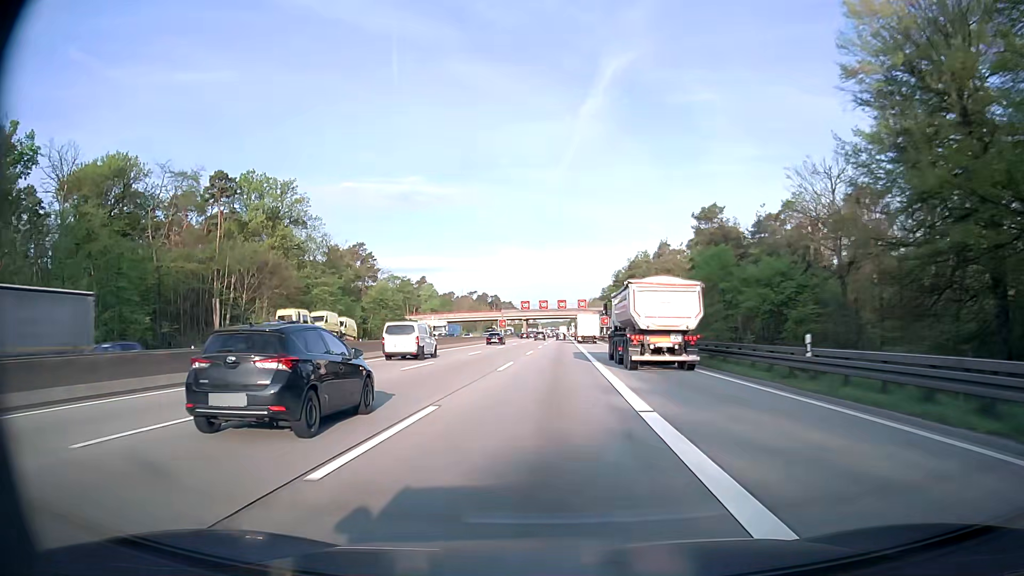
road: motorway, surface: asphalt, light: Day
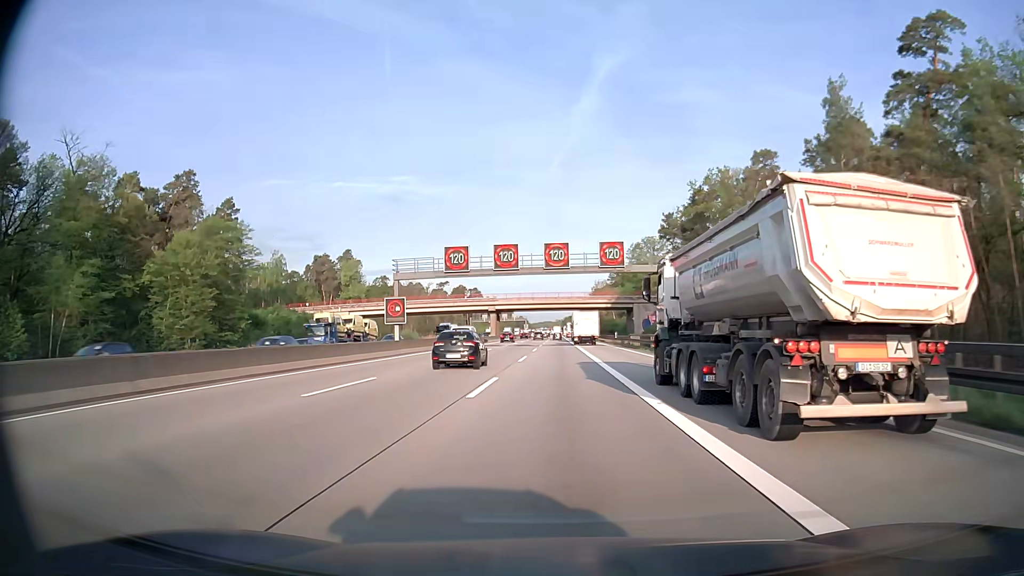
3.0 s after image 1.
(+0.8, +82.2) m; 0°
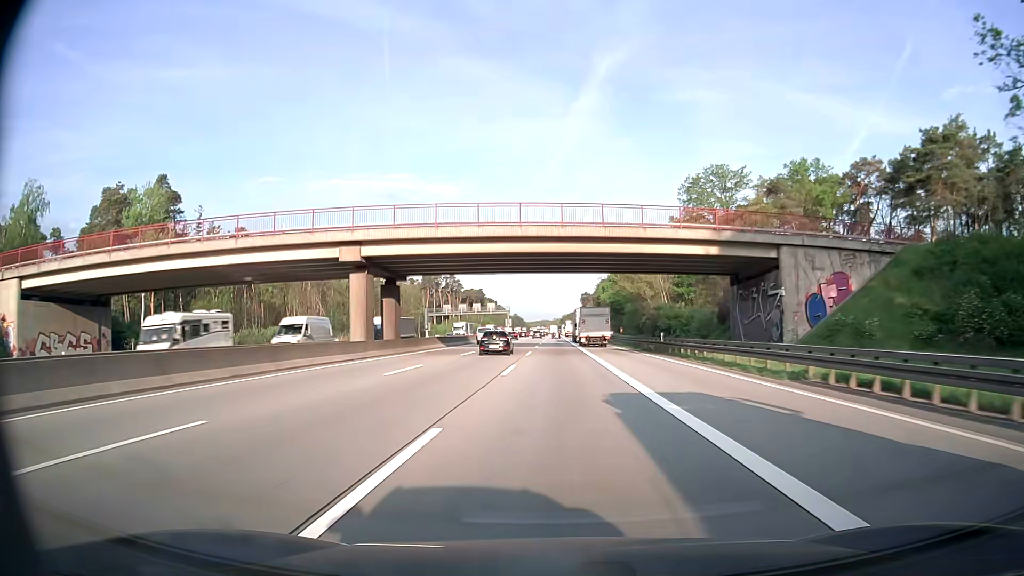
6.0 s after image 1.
(+0.5, +82.6) m; 0°
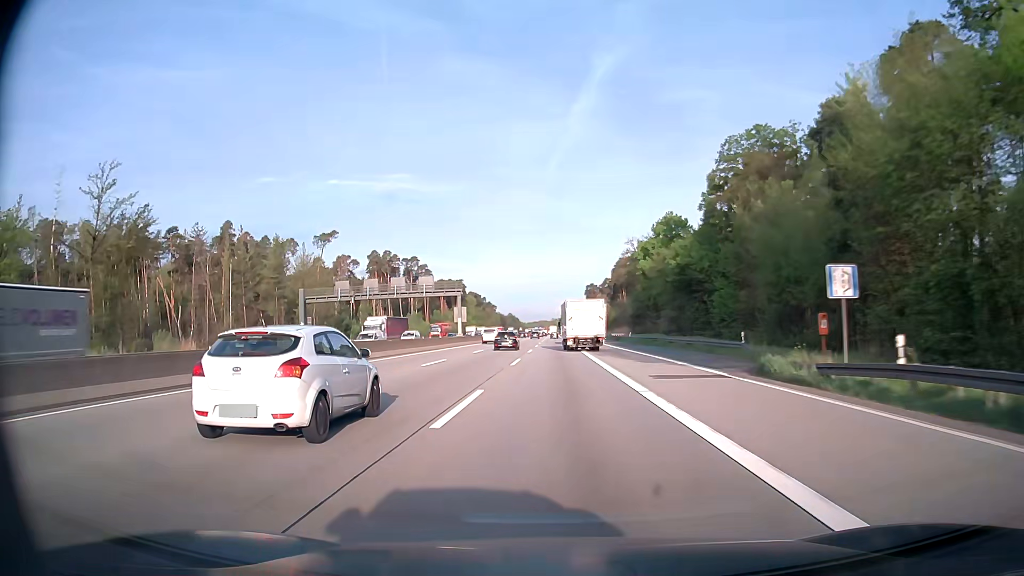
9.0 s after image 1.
(+0.1, +83.3) m; 0°
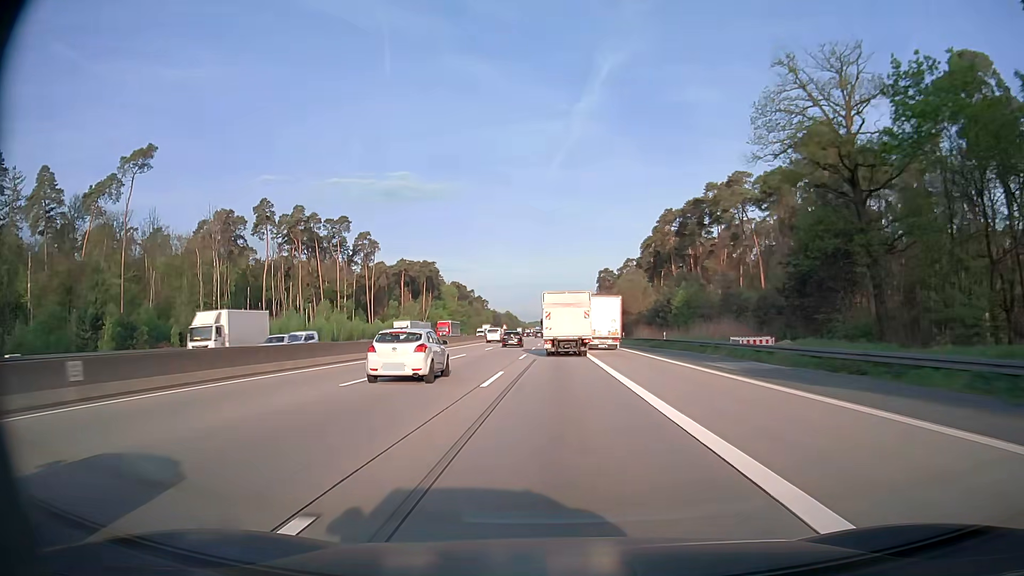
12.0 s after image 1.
(-0.1, +82.9) m; 0°
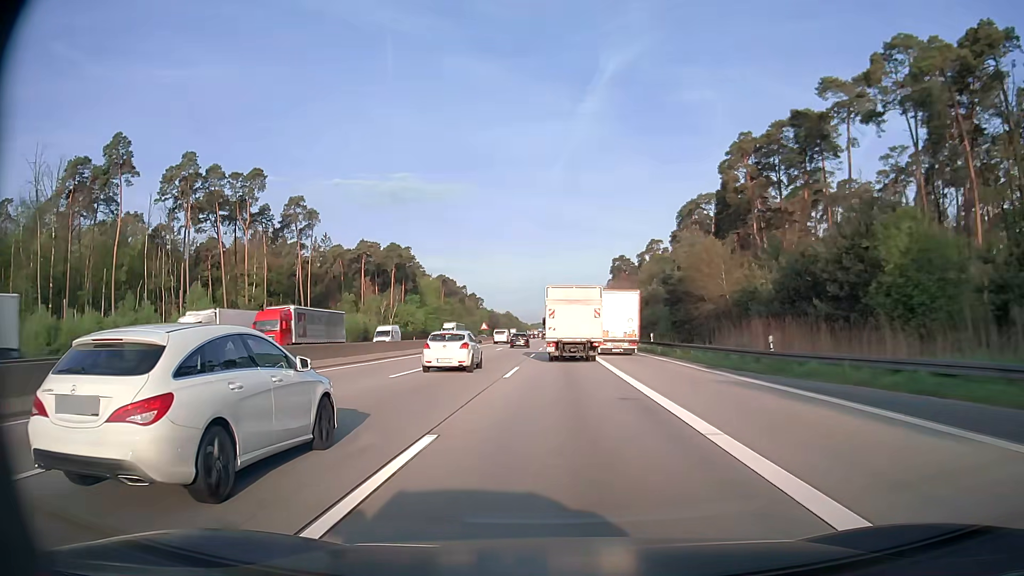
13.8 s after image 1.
(-0.1, +49.8) m; 0°
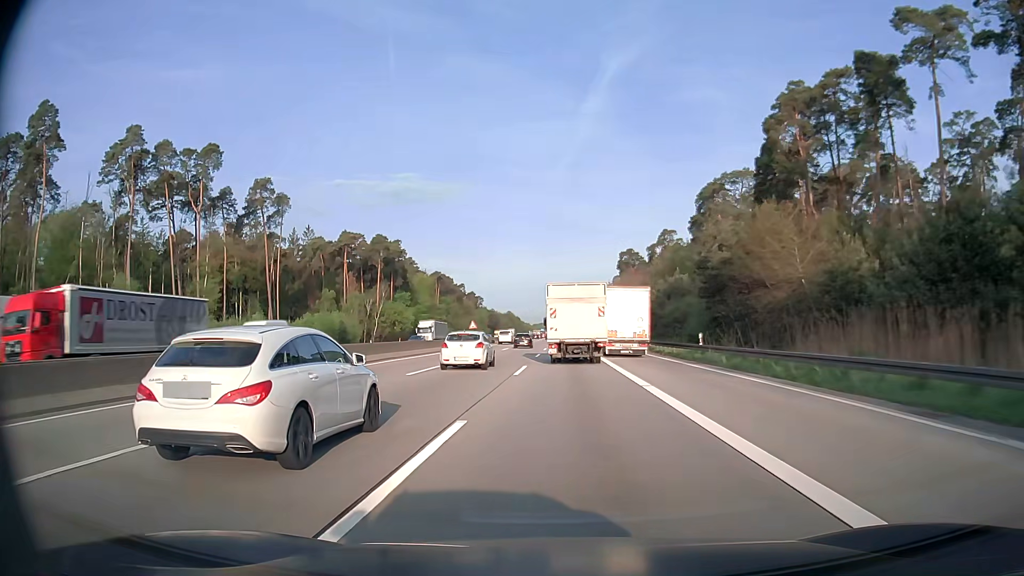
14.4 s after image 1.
(0.0, +16.6) m; 0°
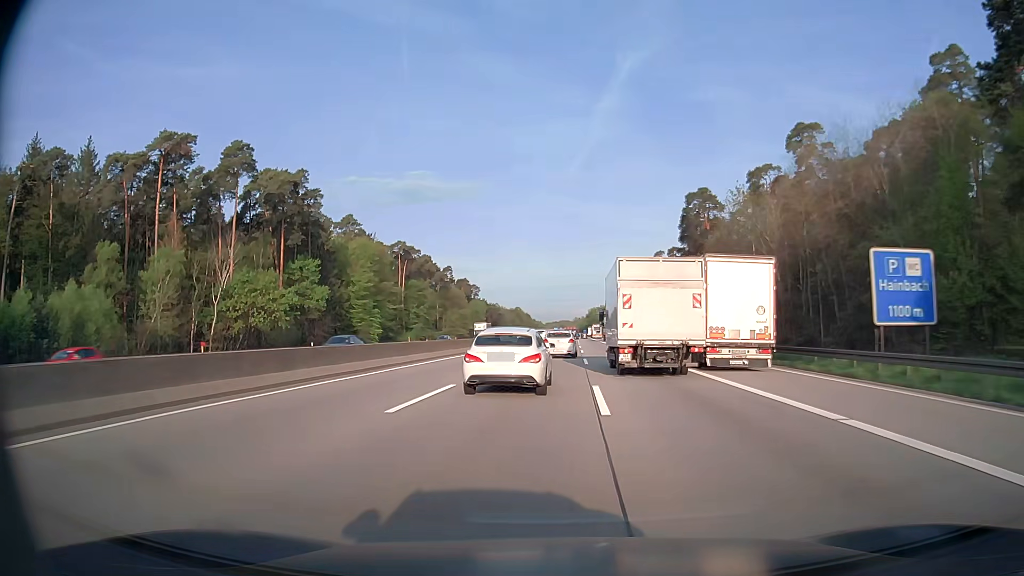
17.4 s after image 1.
(-1.0, +83.2) m; -1°
(0, +10) (0, +20) (0, +30) (0, +40) (0, +50) (+1, +60) (+1, +70) (+1, +80) (+1, +90) (+2, +100) m
